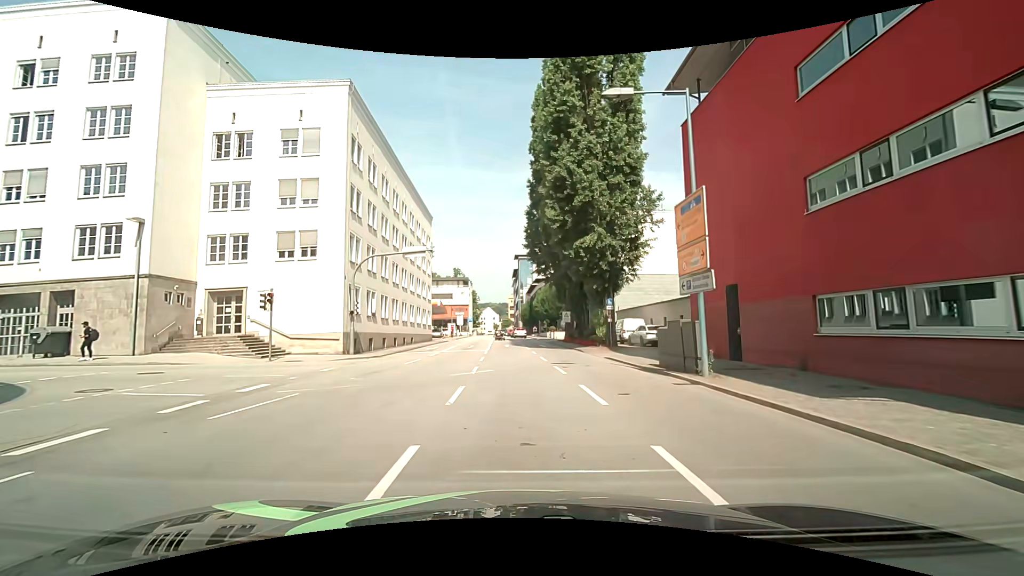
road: primary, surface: asphalt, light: Day
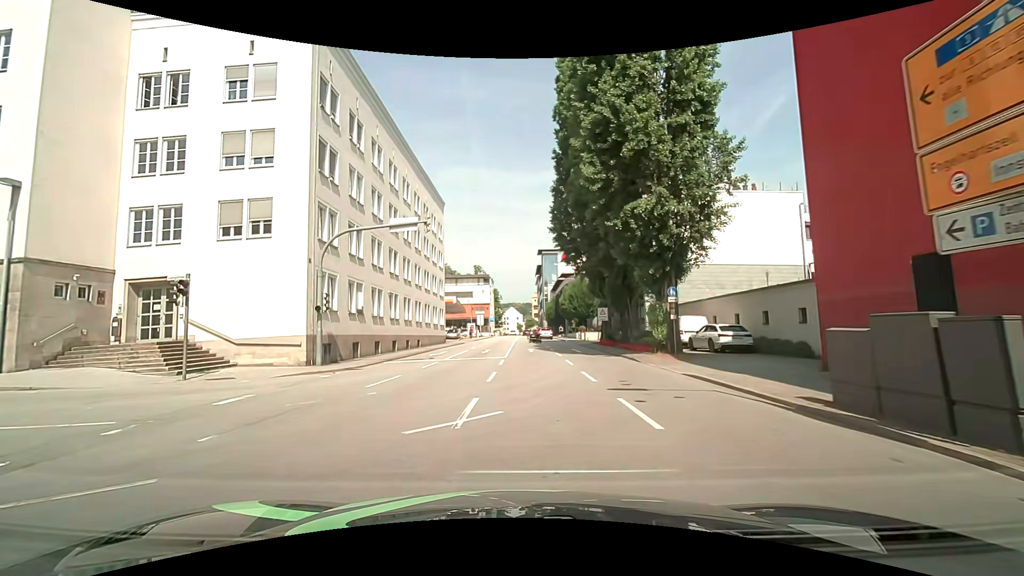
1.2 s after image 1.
(-0.1, +7.9) m; -3°
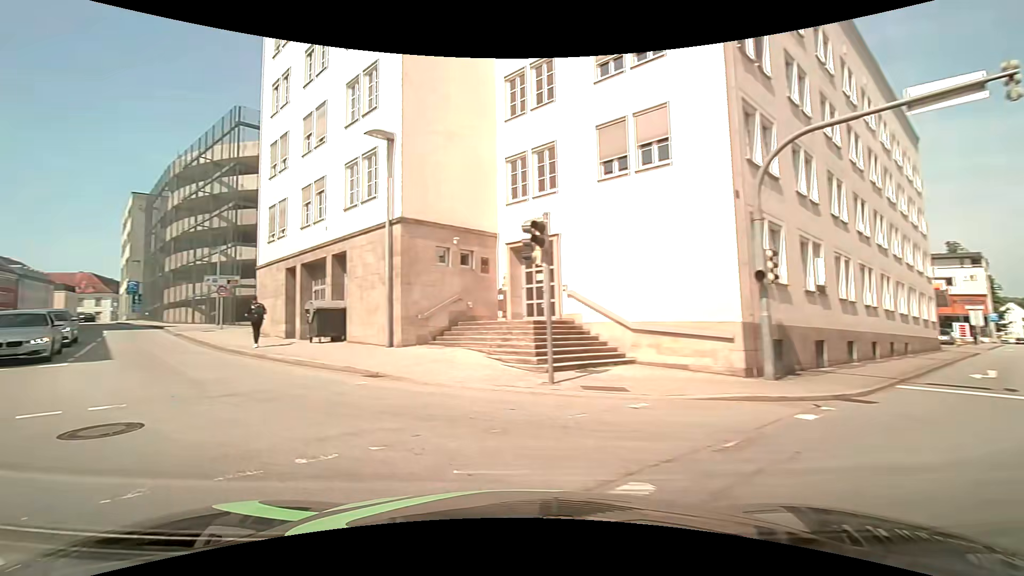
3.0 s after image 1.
(-2.7, +9.3) m; -43°
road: tertiary
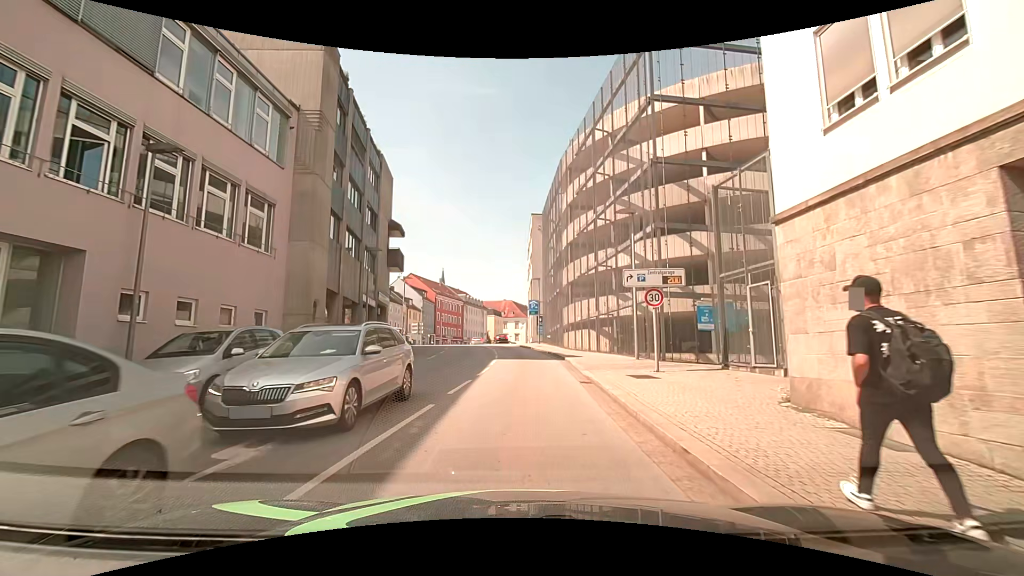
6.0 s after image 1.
(-9.7, +15.6) m; -42°
